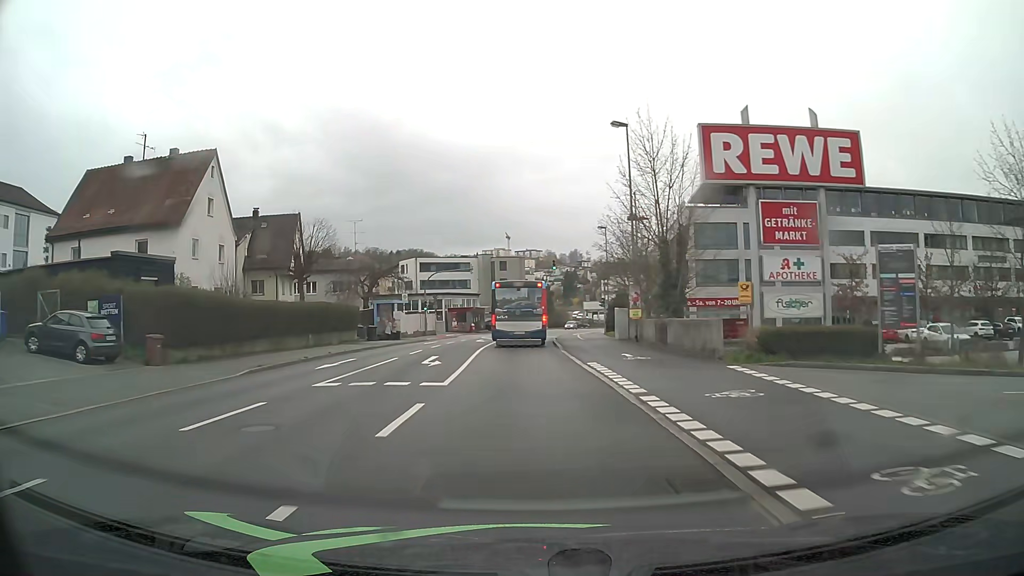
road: tertiary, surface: asphalt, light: Day
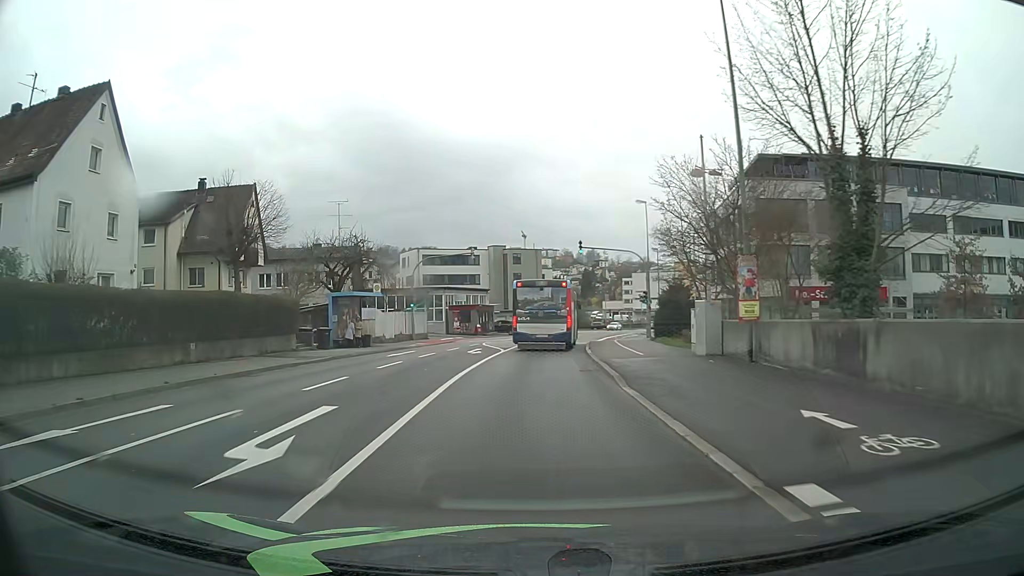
(-0.2, +14.4) m; -1°
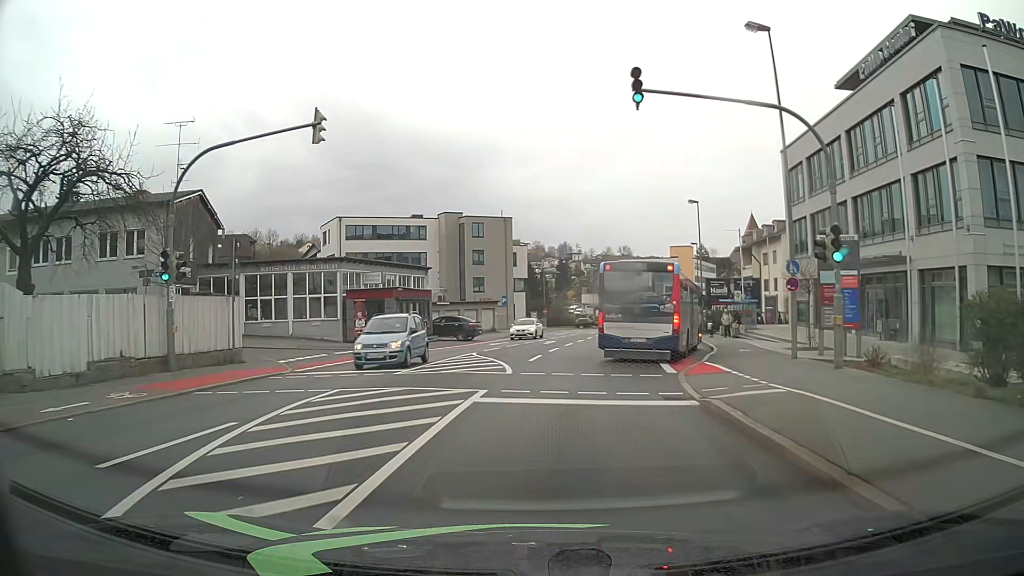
(+0.3, +30.9) m; +2°
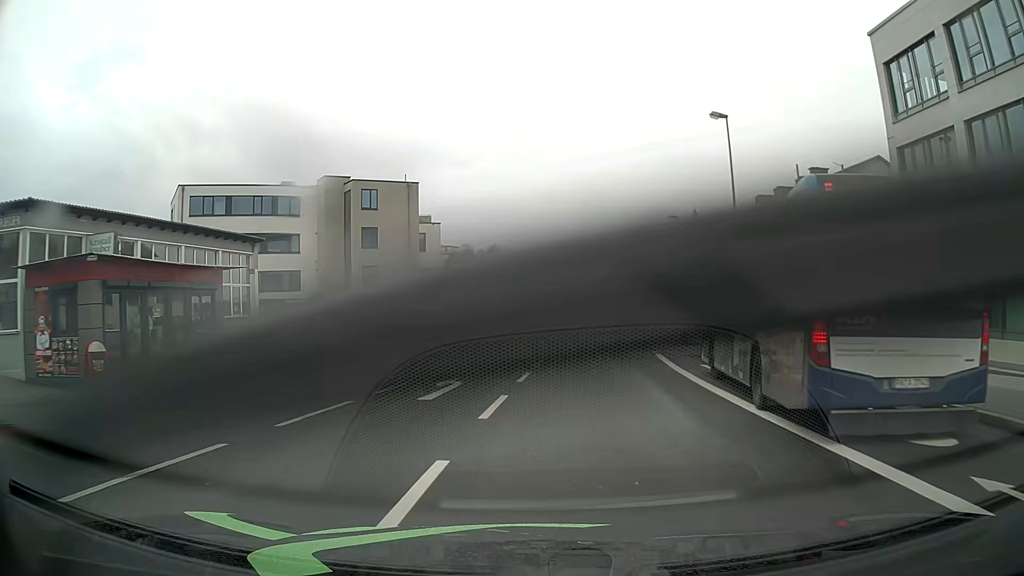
(+1.2, +23.5) m; +6°
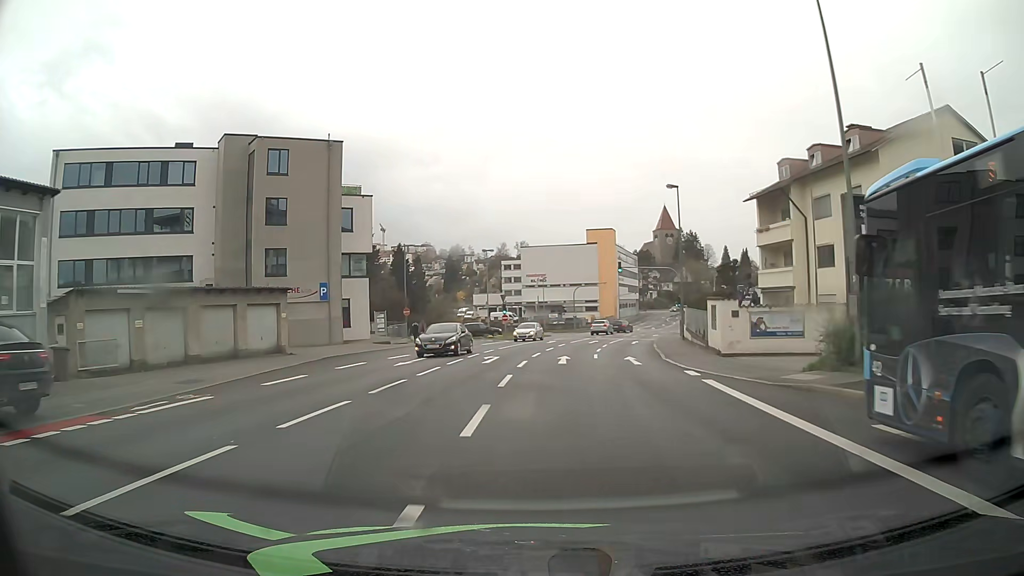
(+0.4, +13.8) m; +3°
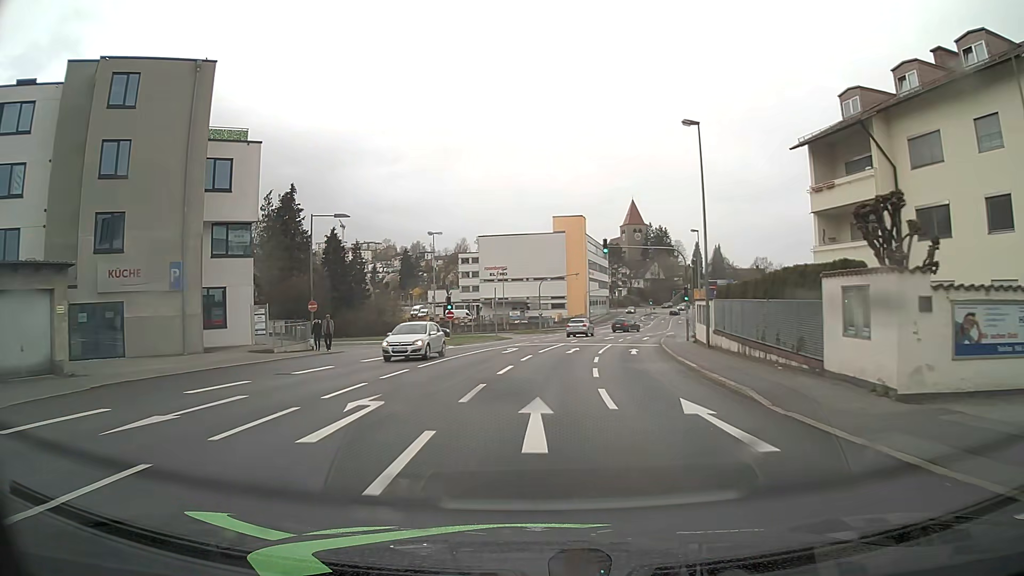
(+0.4, +15.0) m; +2°
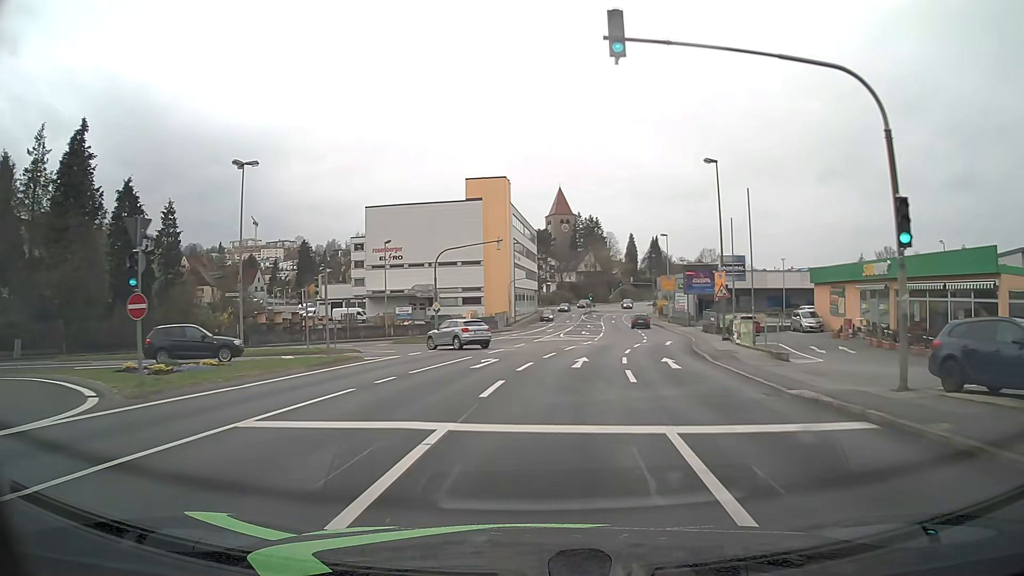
(+2.0, +30.8) m; +7°
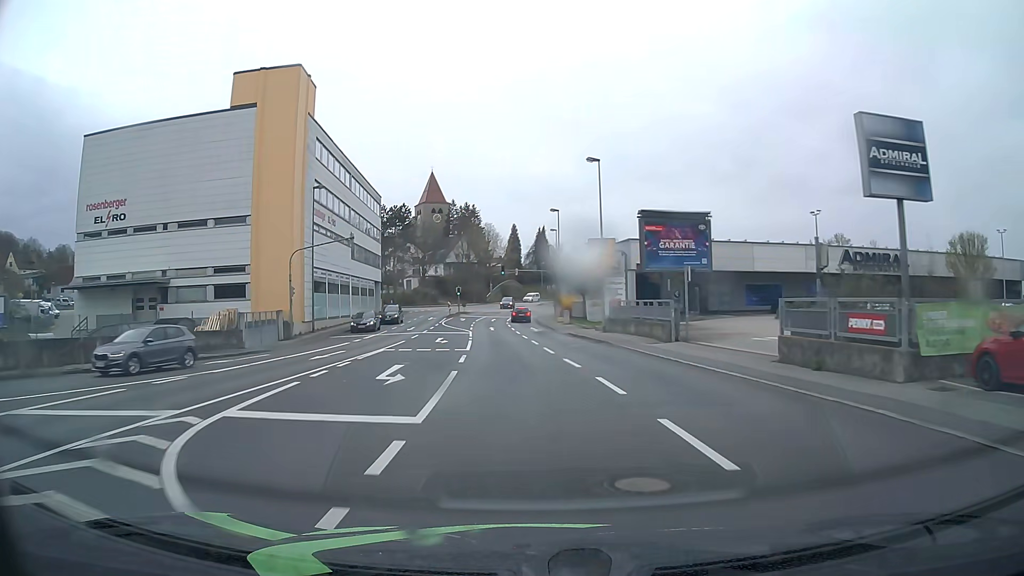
(+4.7, +38.8) m; +11°
(0, +10) (-1, +20) (-1, +30) (-2, +40) (-3, +50) (-4, +60) (-4, +70) (-4, +80) (-3, +90) (-1, +100) m
